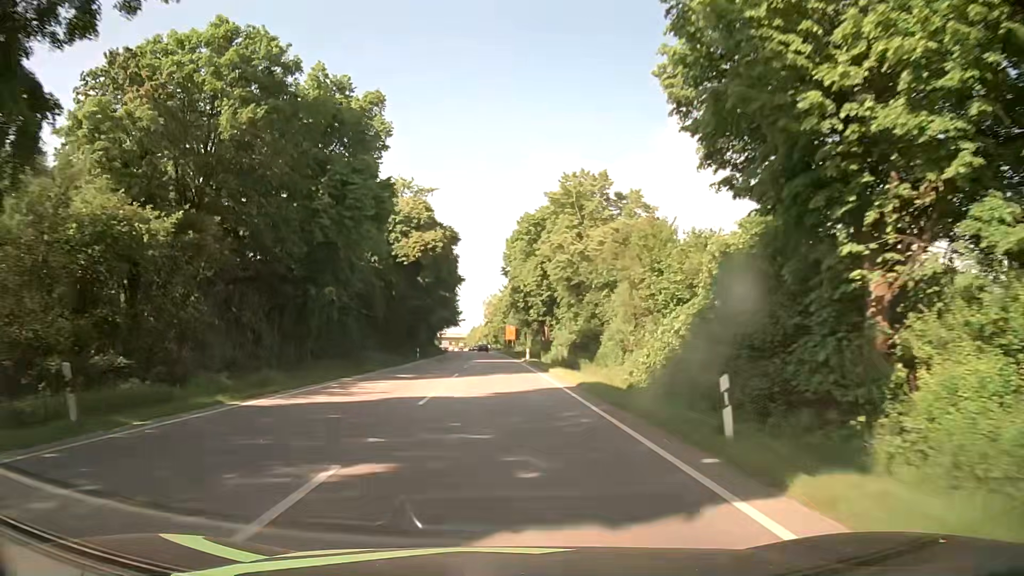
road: primary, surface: asphalt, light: Day
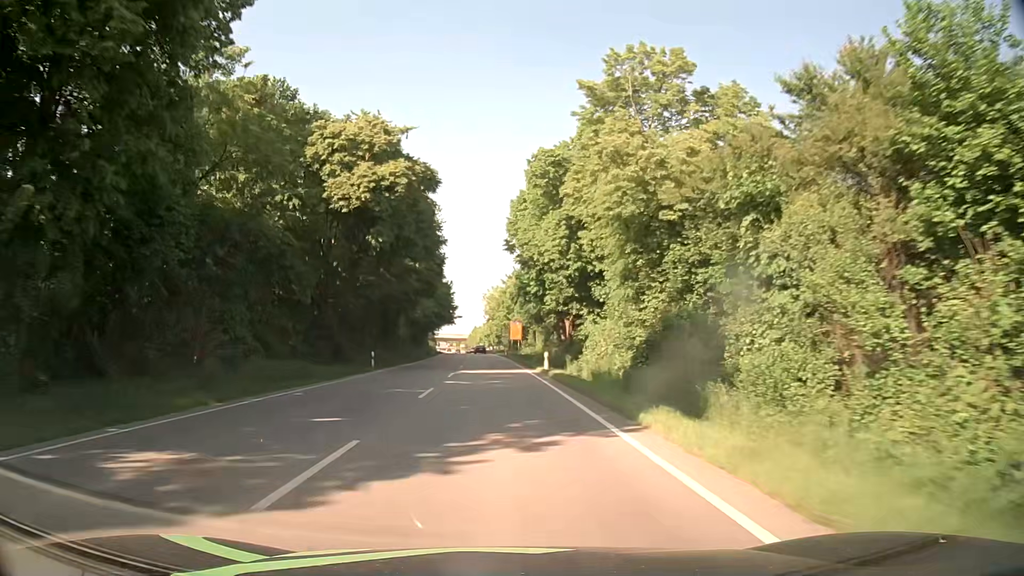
(+0.2, +21.8) m; 0°
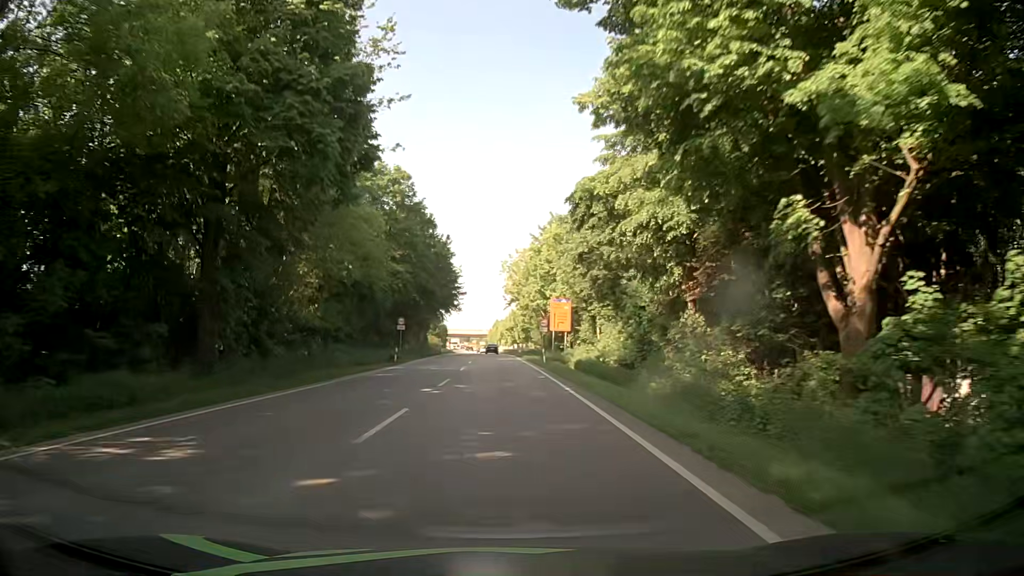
(-0.8, +43.8) m; -3°
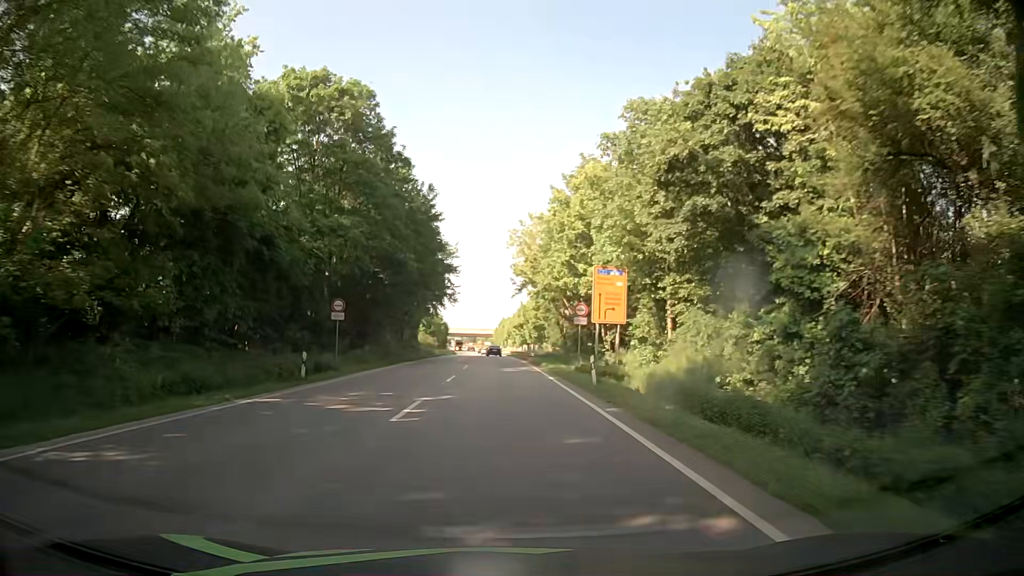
(0.0, +21.3) m; -1°
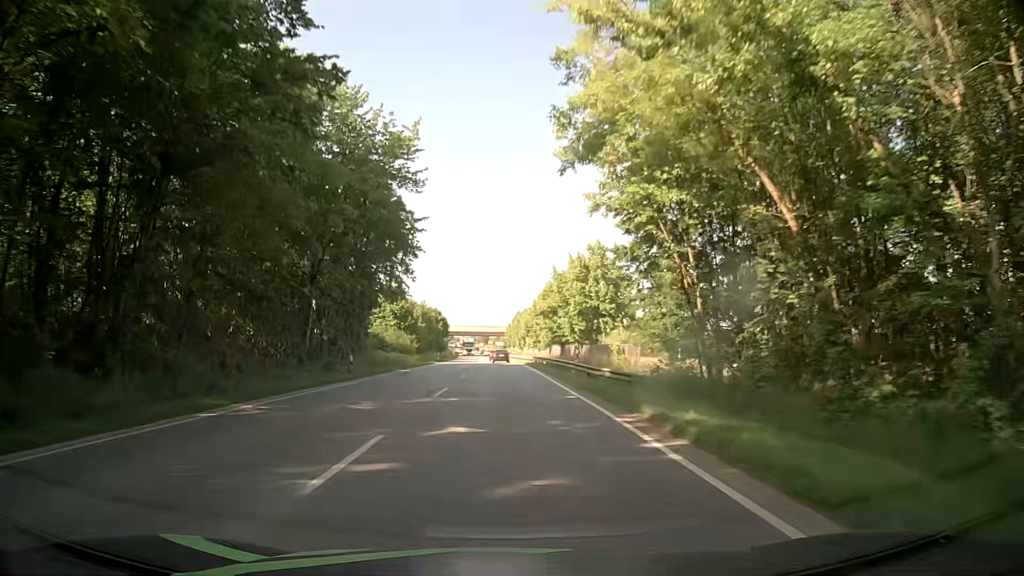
(+0.1, +41.3) m; 0°
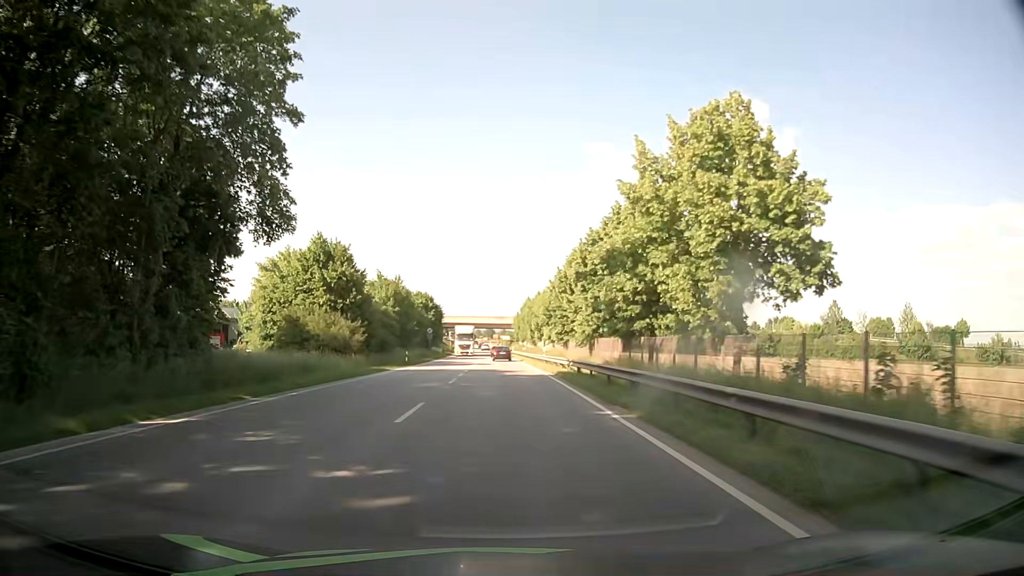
(-0.4, +30.3) m; -1°
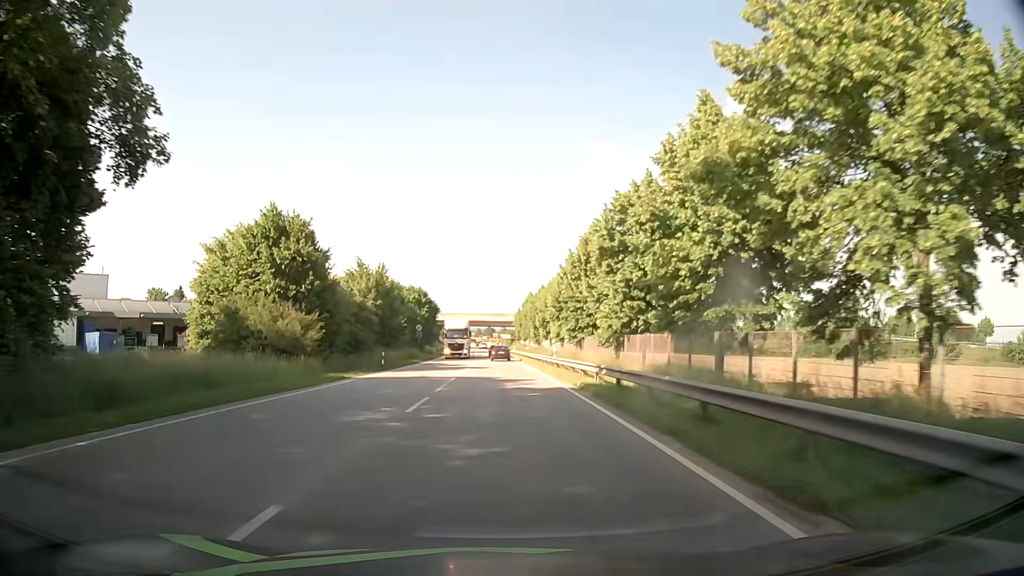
(0.0, +10.0) m; 0°
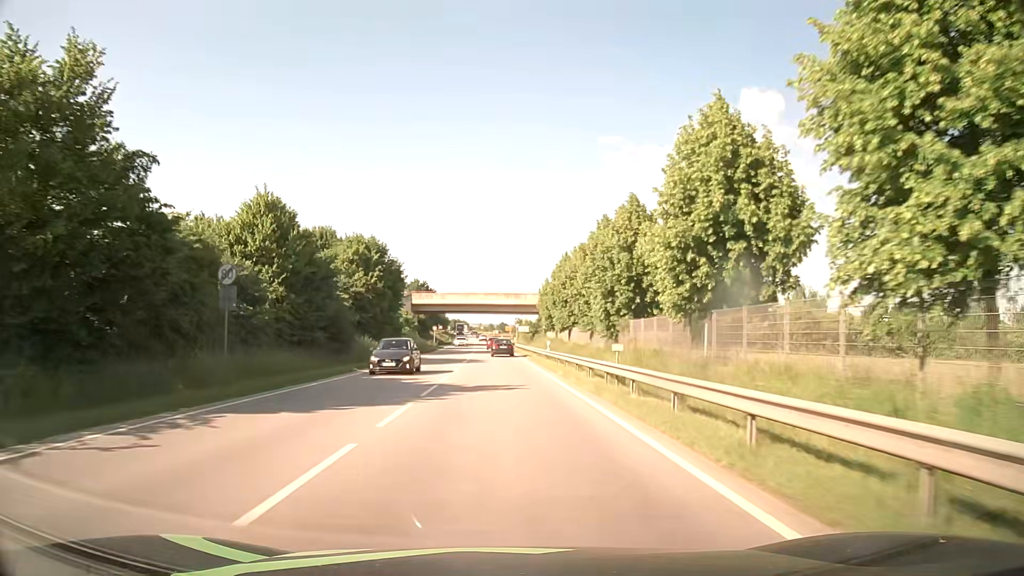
(-0.7, +50.3) m; -2°
(0, +10) (0, +20) (0, +30) (0, +40) (0, +50) (0, +60) (-1, +70) (-1, +80) (-1, +90) (-2, +100) m
